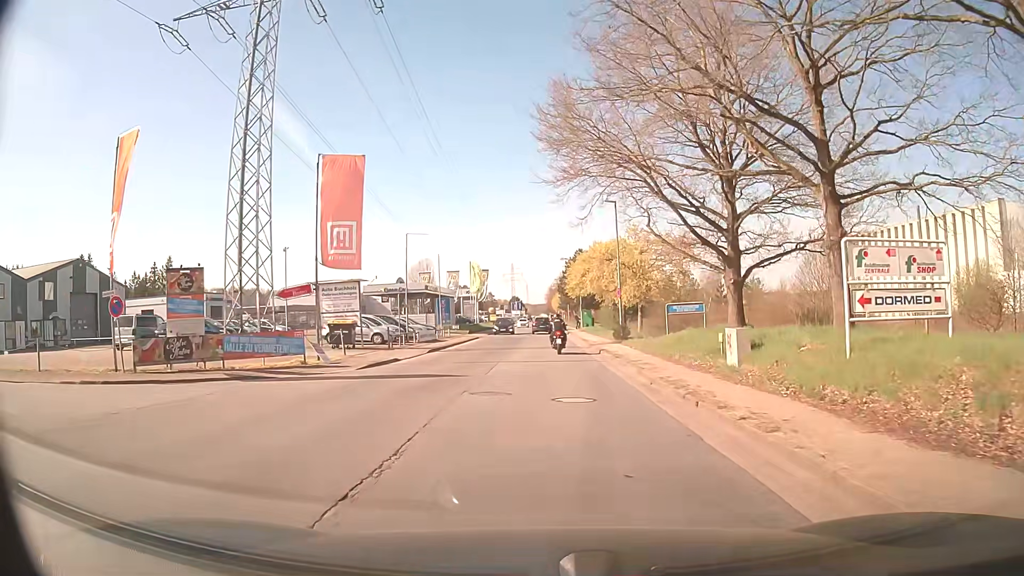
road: residential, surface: asphalt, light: Day
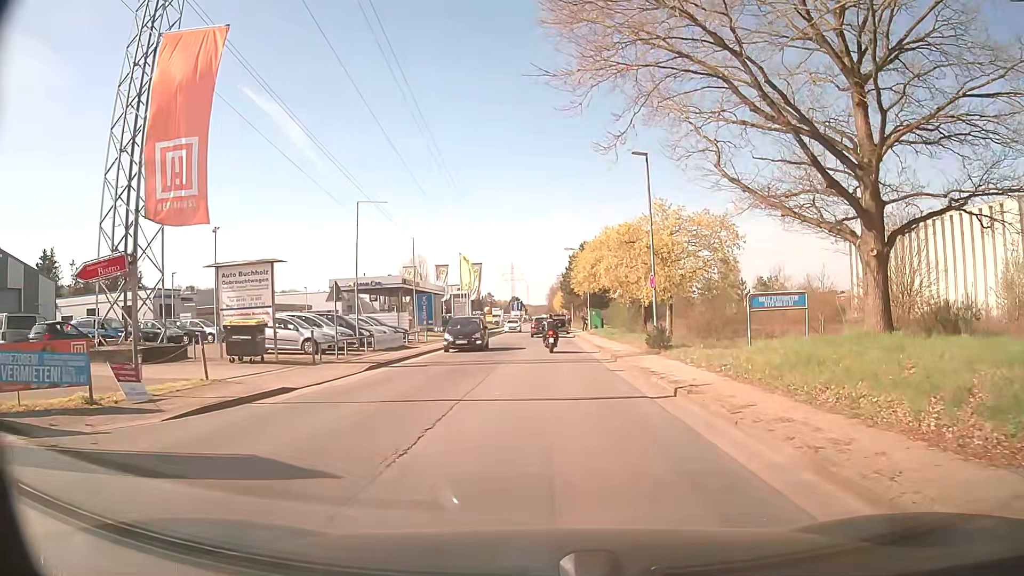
(-0.1, +10.8) m; -1°
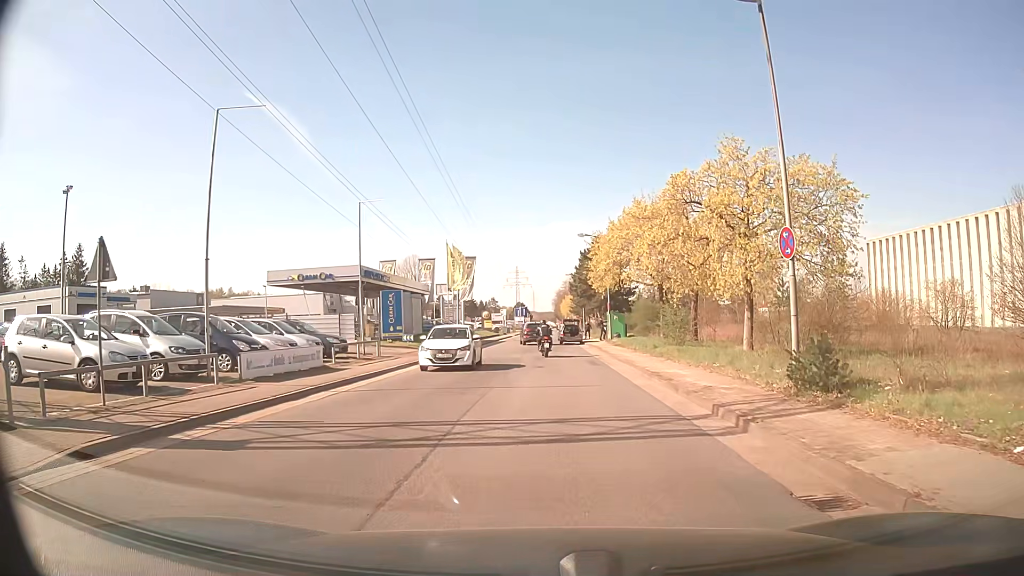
(0.0, +14.1) m; 0°
